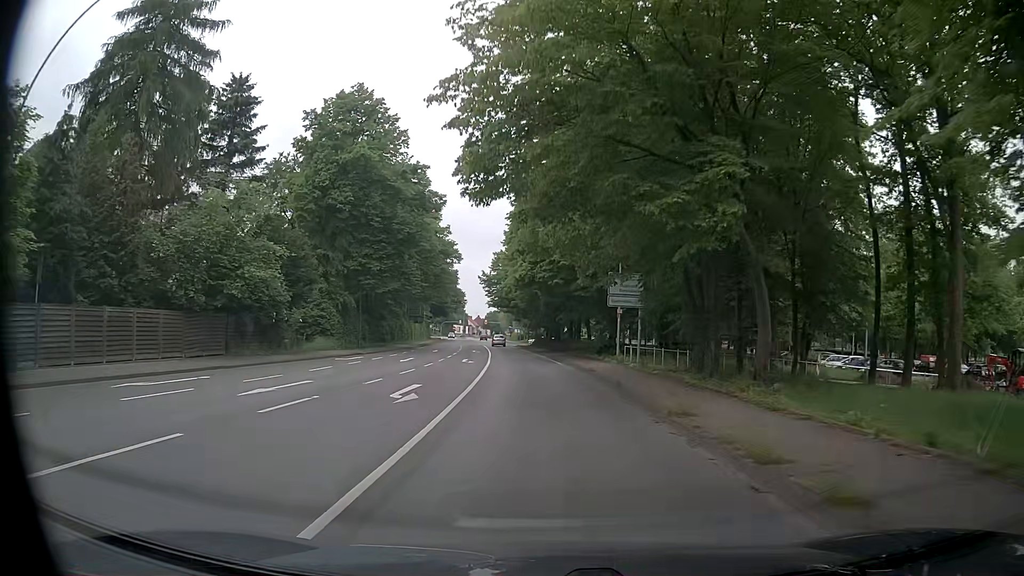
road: primary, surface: asphalt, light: Day
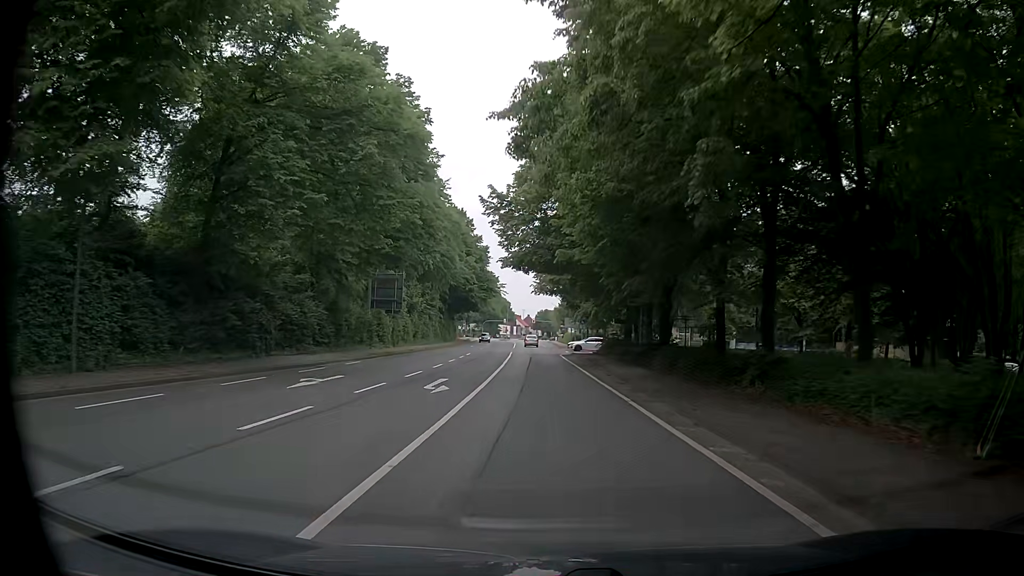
(-1.1, +38.9) m; -4°
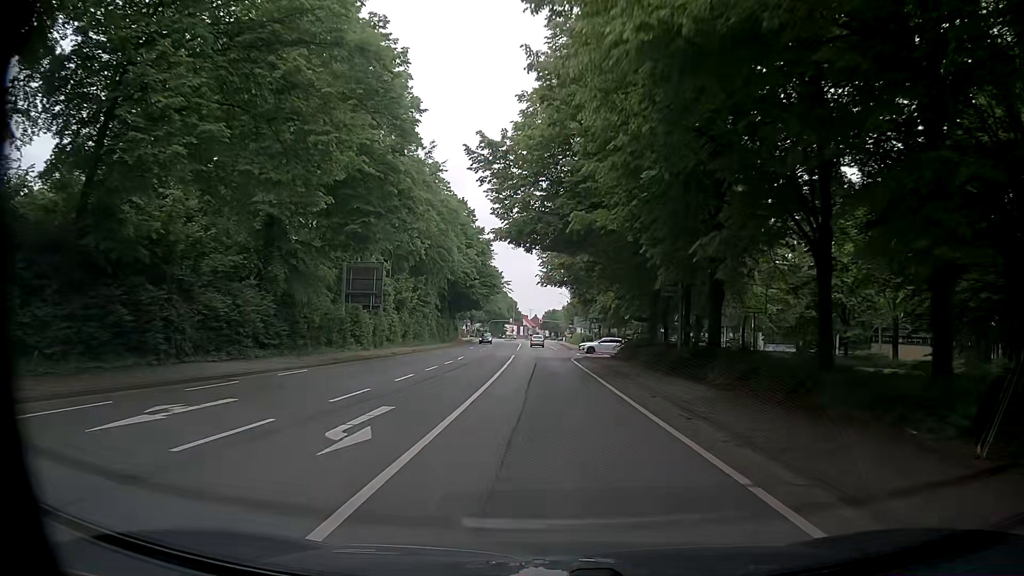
(0.0, +8.0) m; 0°
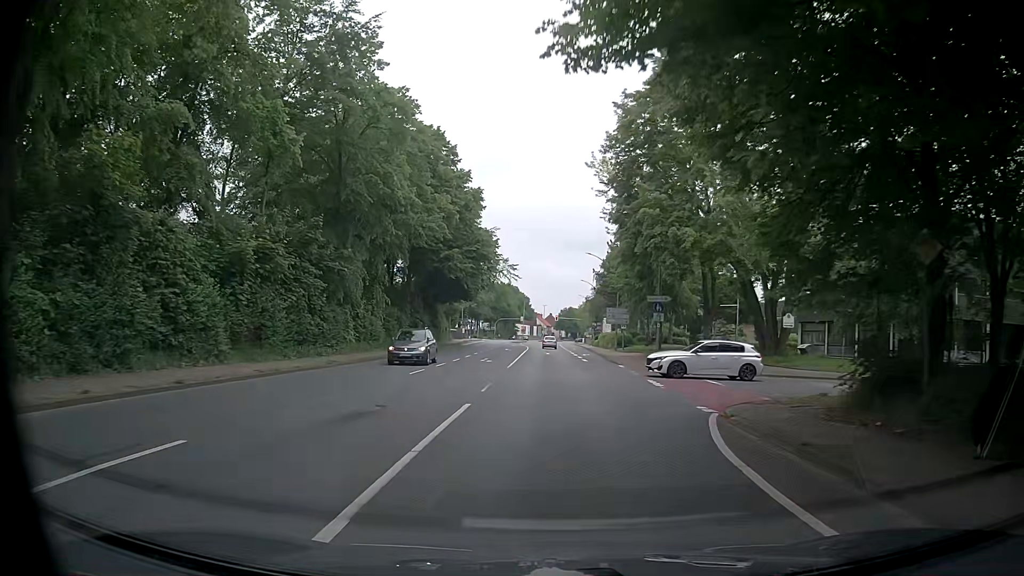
(-0.5, +32.6) m; -1°
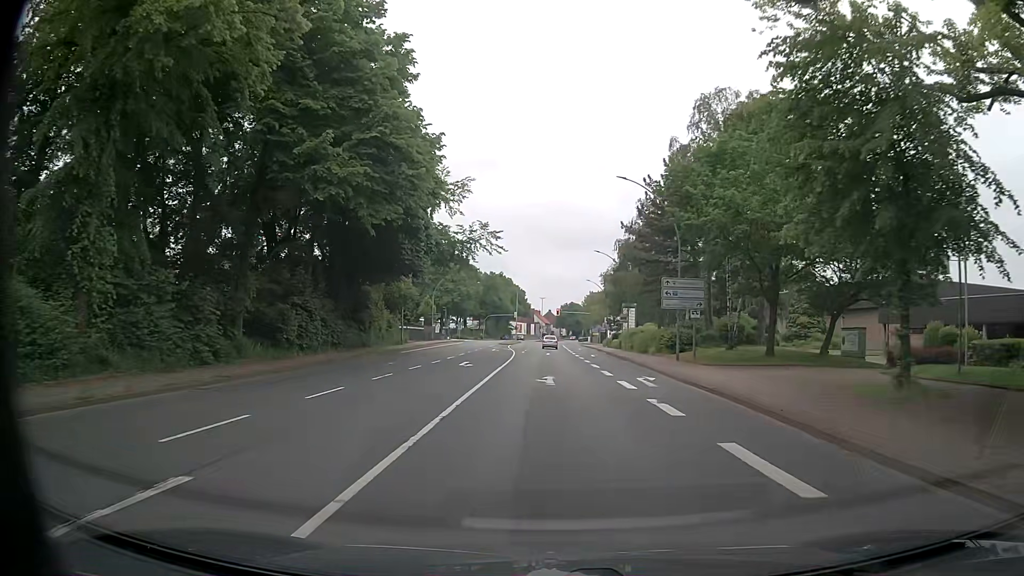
(-0.2, +32.9) m; 0°
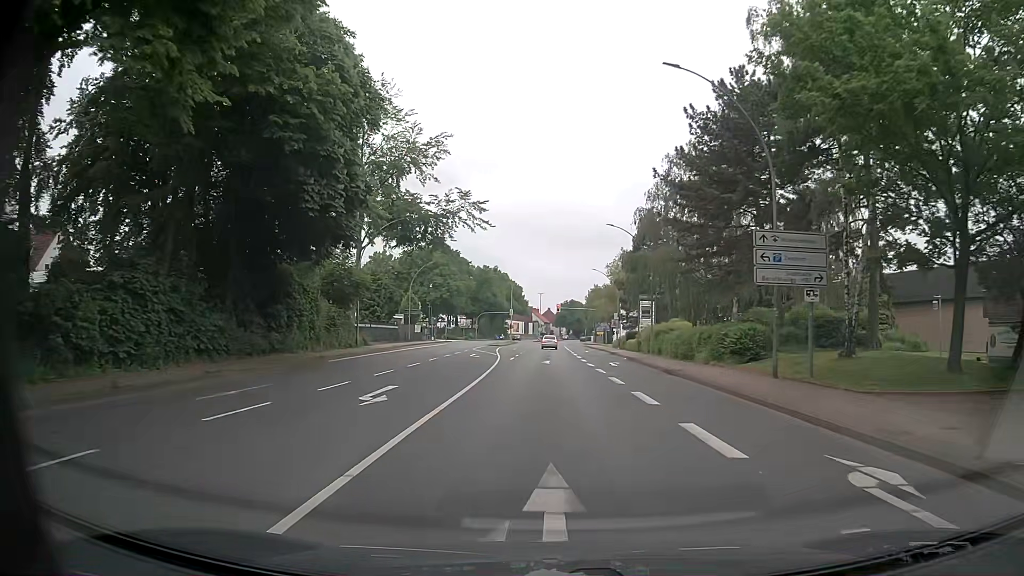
(0.0, +15.9) m; 0°
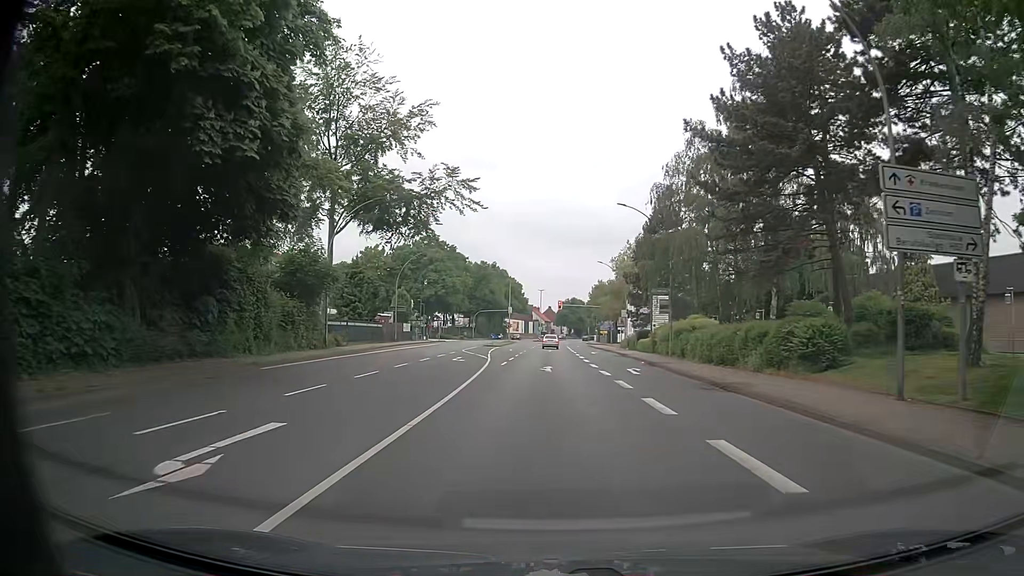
(0.0, +7.8) m; 0°
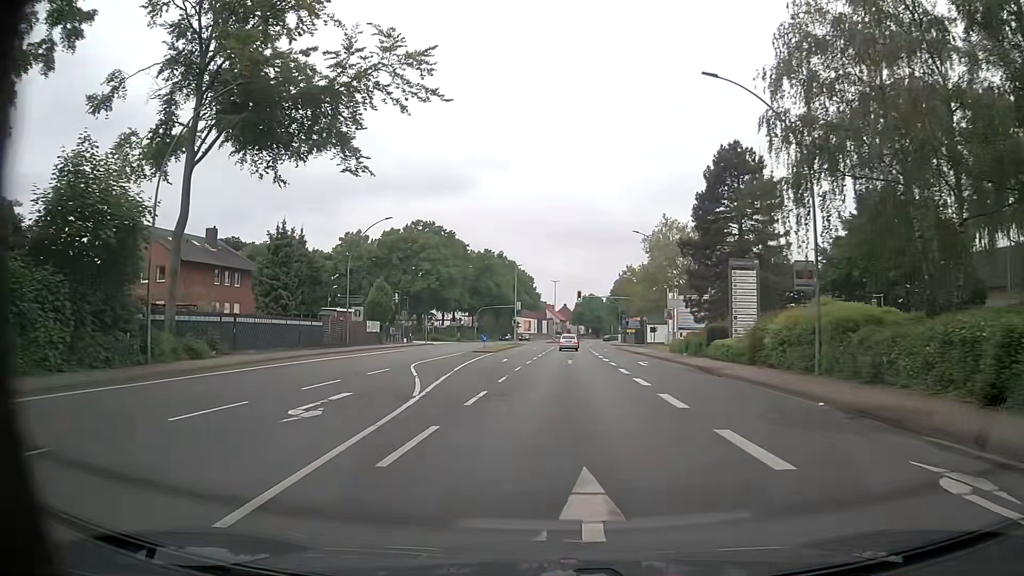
(0.0, +22.8) m; -1°
(0, +10) (-1, +20) (-1, +30) (-2, +40) (-2, +50) (-2, +60) (-2, +70) (-2, +80) (-1, +90) (-4, +99) m
